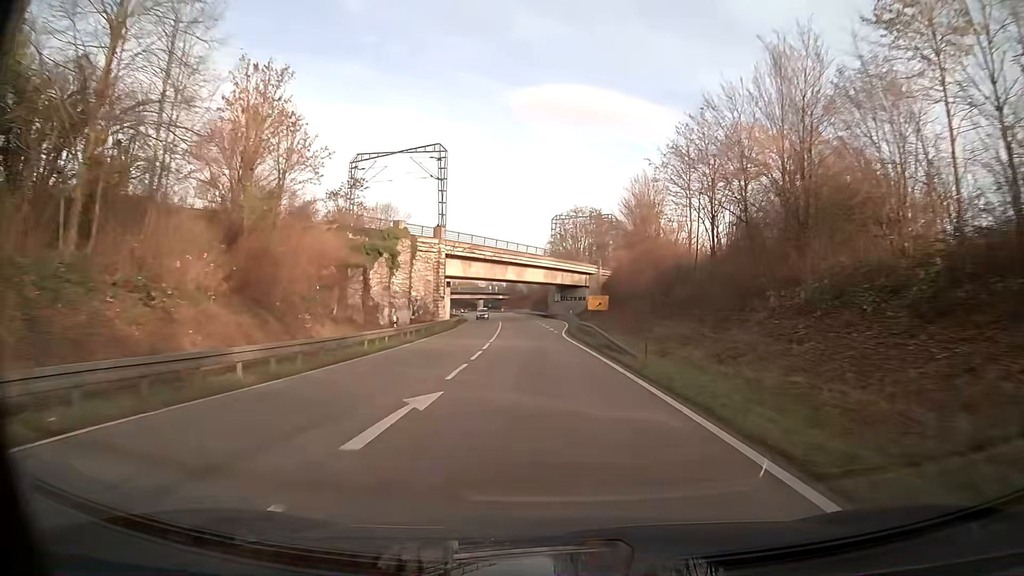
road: primary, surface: asphalt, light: Day
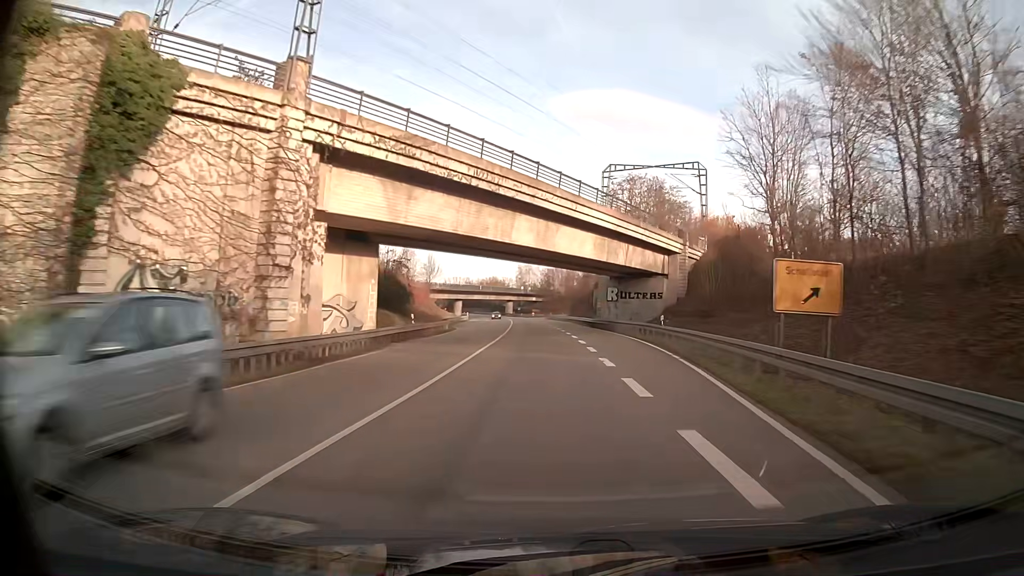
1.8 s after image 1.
(-1.3, +43.3) m; -3°
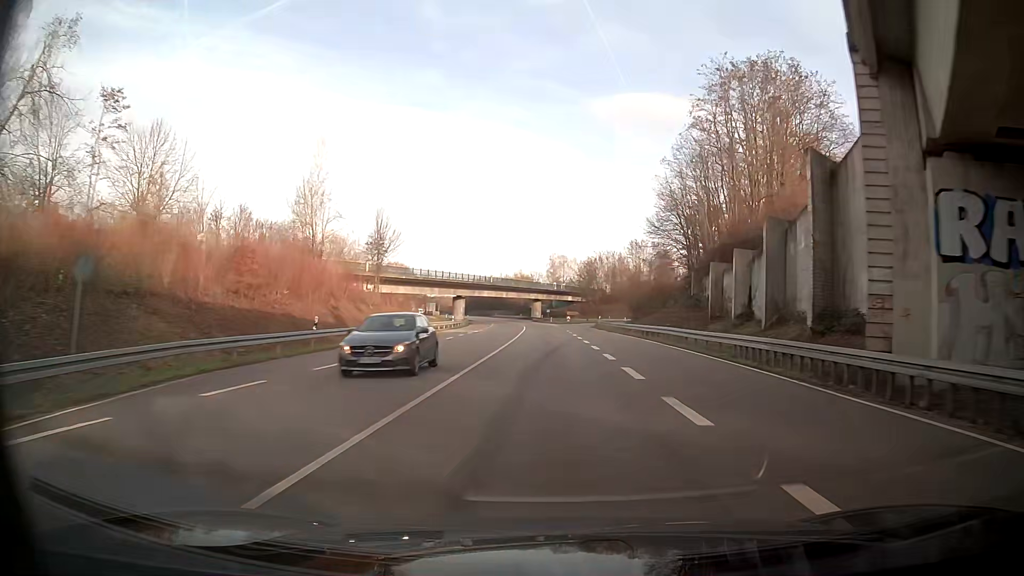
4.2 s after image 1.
(-1.7, +57.7) m; -3°
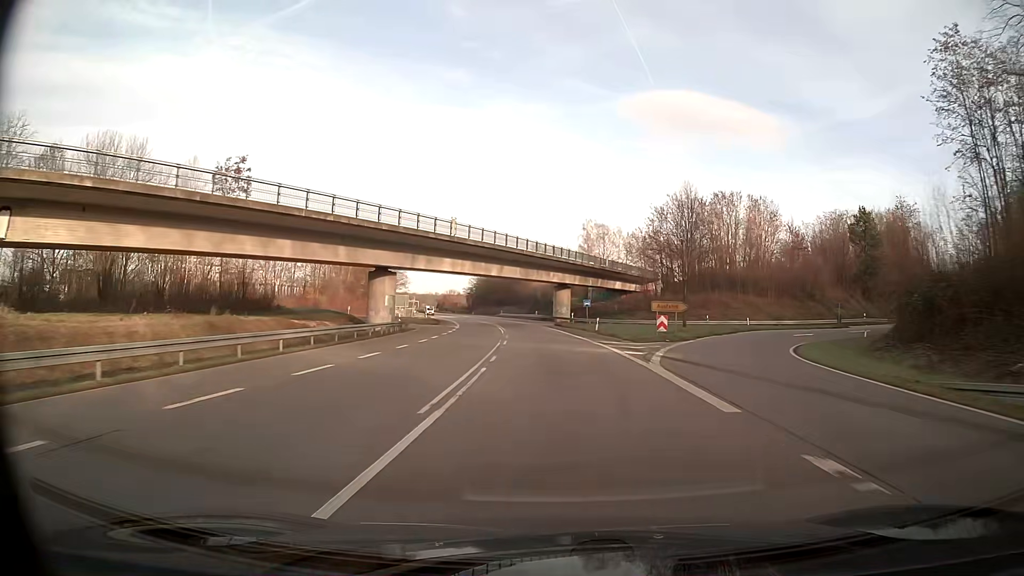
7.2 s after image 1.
(-1.3, +72.4) m; -2°
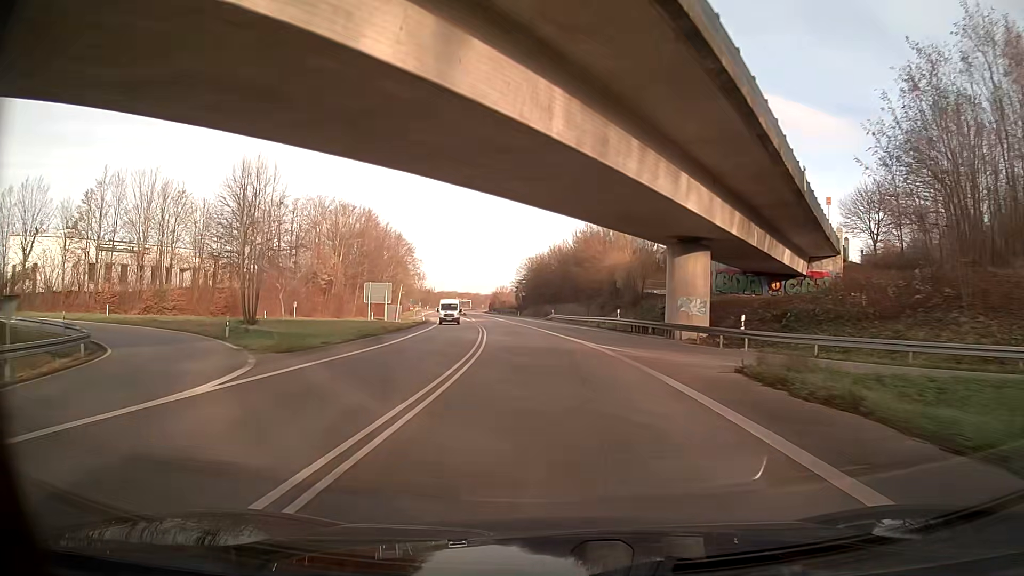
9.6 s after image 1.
(-2.7, +58.0) m; -6°
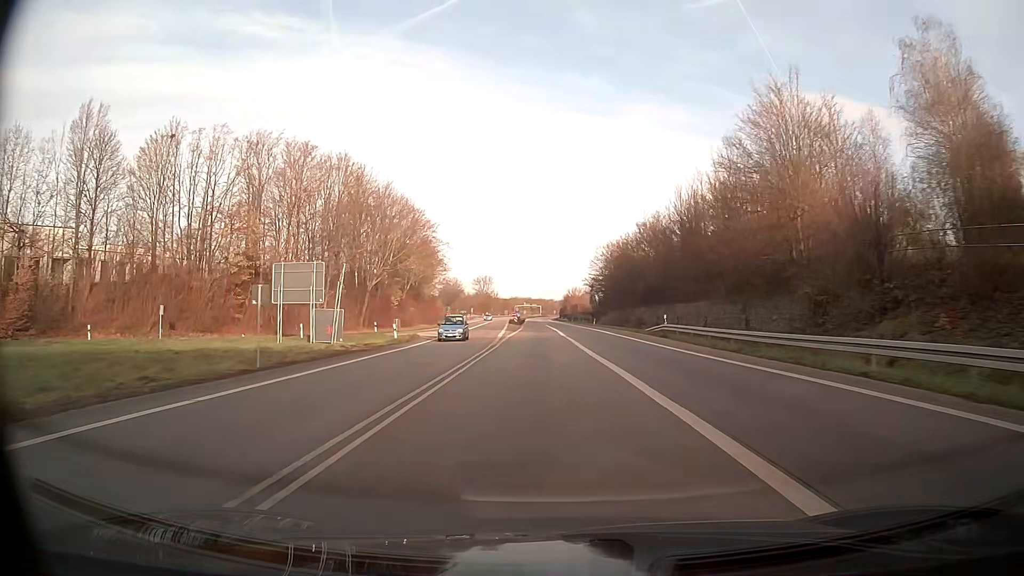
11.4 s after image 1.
(-2.5, +43.4) m; -6°
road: trunk
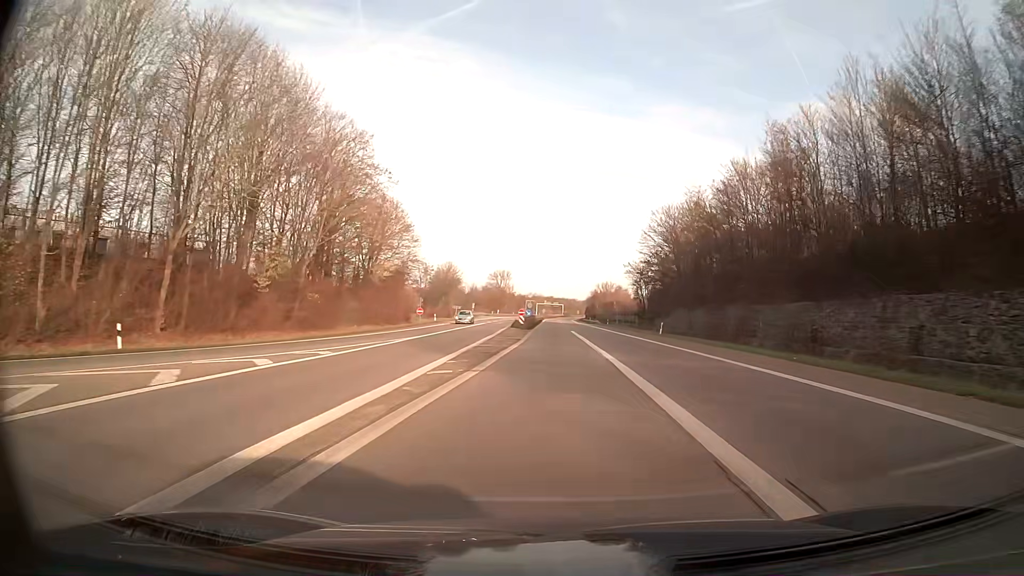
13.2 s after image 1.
(-0.5, +43.5) m; -1°
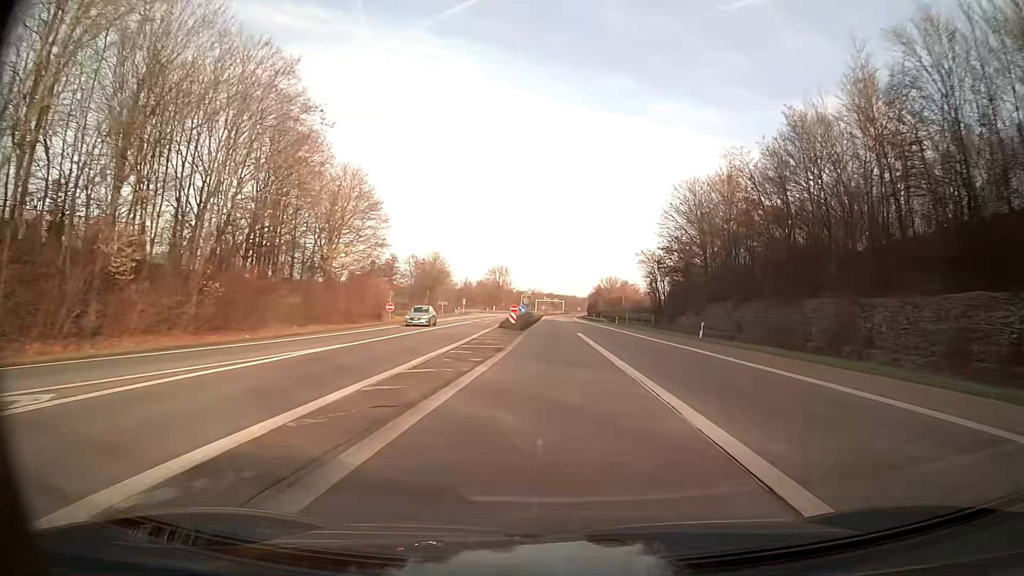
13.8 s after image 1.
(0.0, +14.5) m; 0°
(0, +10) (0, +20) (0, +30) (0, +40) (0, +50) (+1, +60) (+1, +70) (+1, +80) (+2, +90) (+2, +100) m
